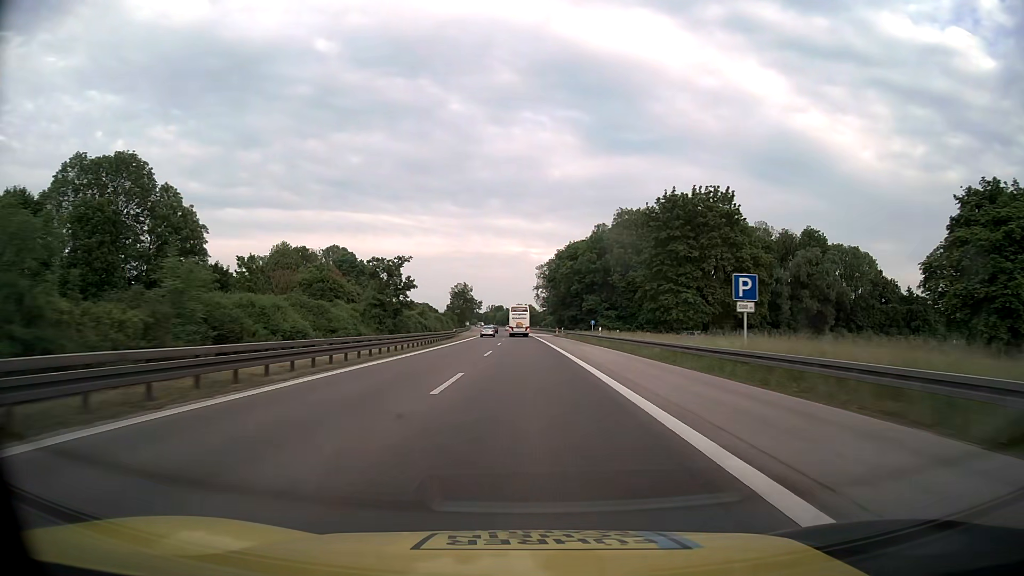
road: motorway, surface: asphalt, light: Day
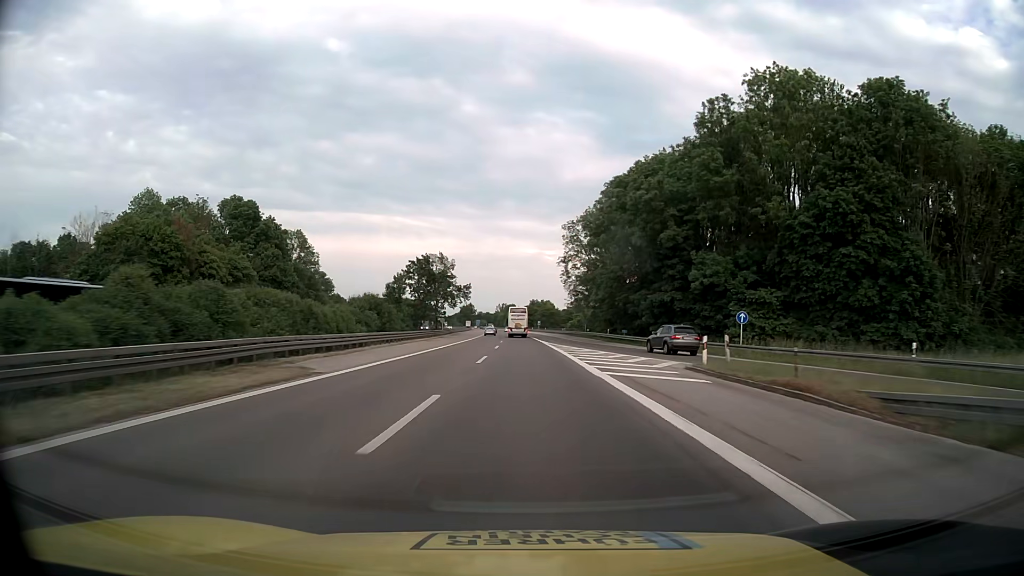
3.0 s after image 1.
(-0.8, +79.0) m; -1°
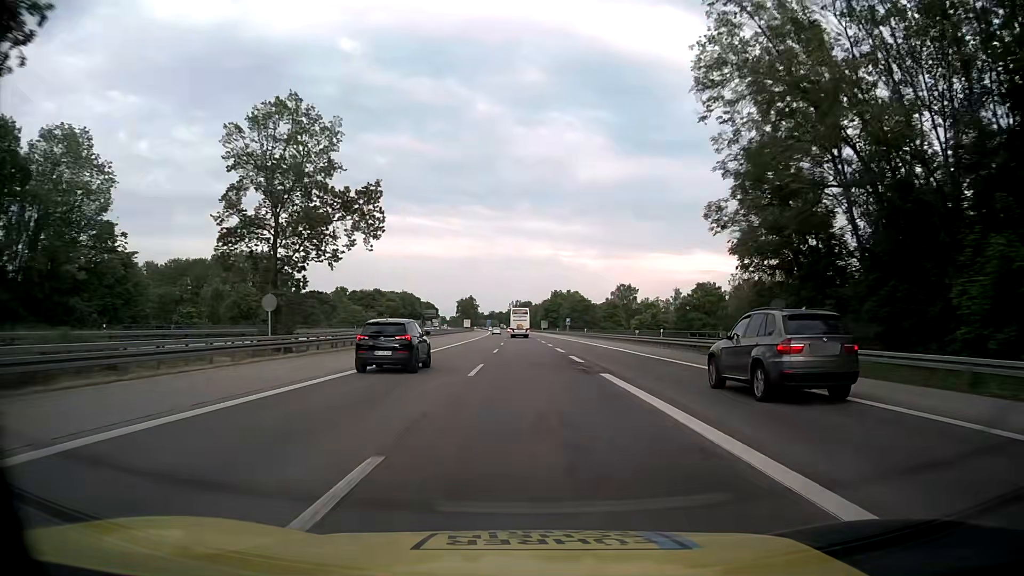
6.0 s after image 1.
(-1.3, +78.9) m; -2°
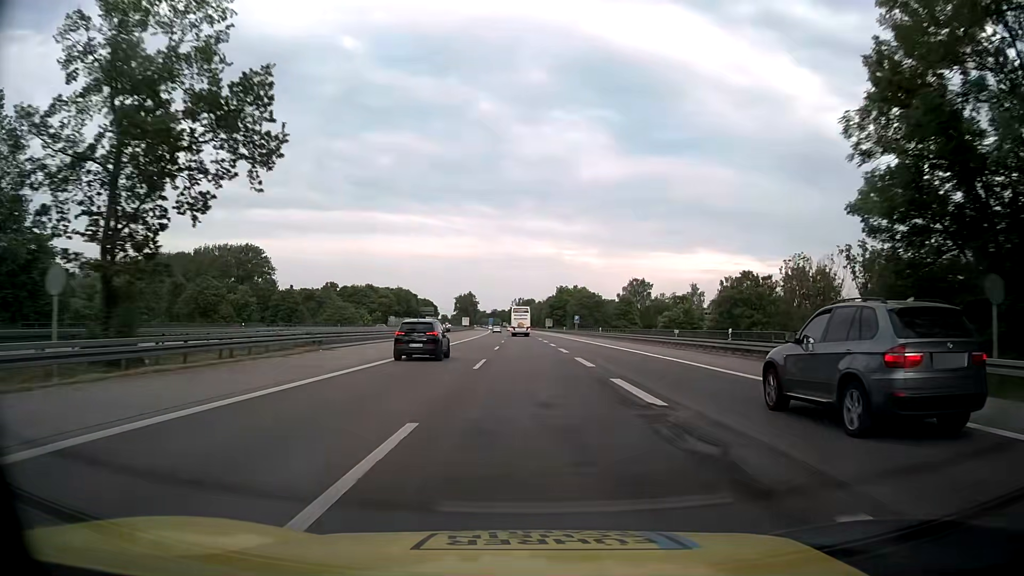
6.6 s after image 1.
(0.0, +15.8) m; 0°
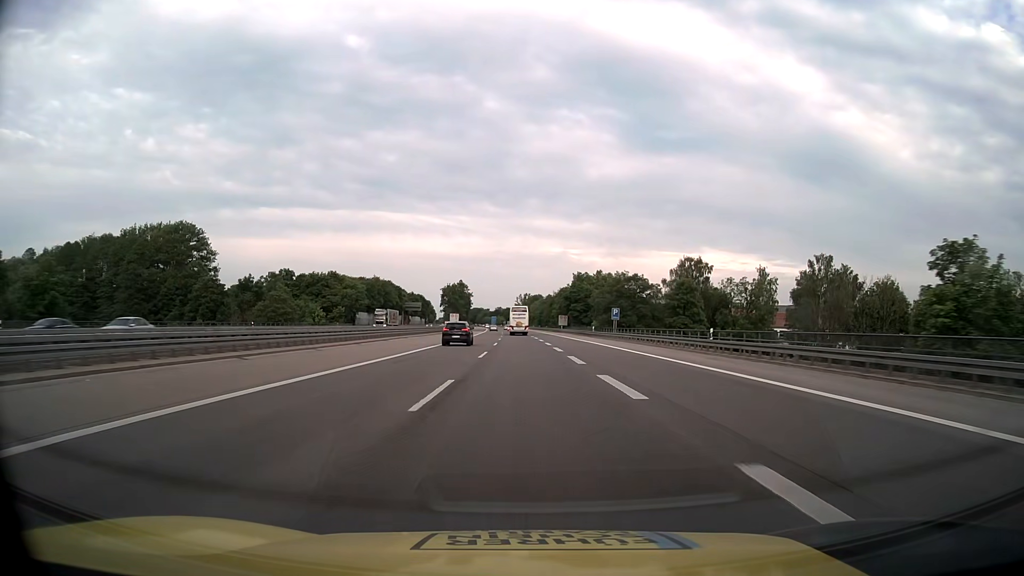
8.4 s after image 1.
(-0.2, +47.4) m; -1°
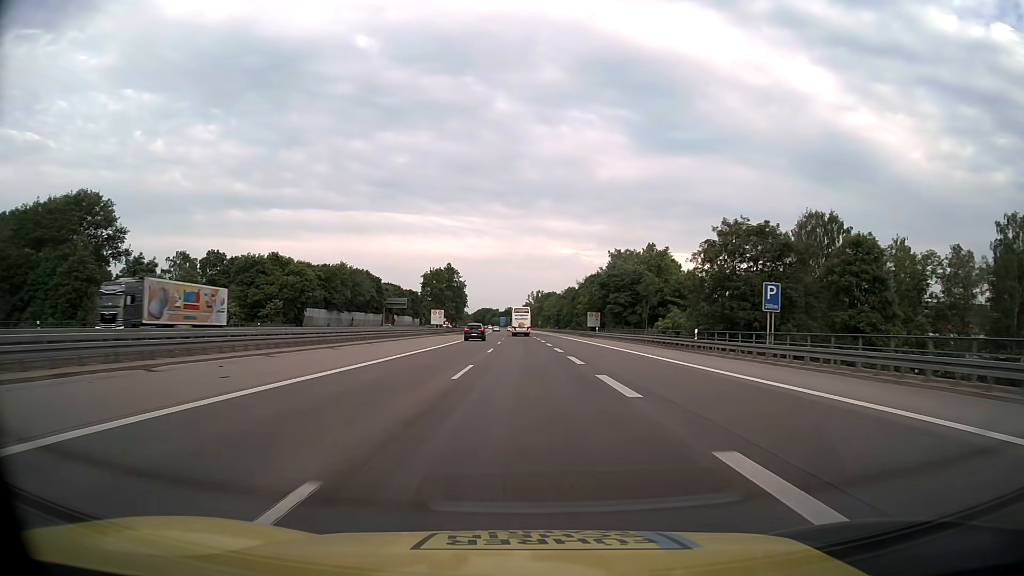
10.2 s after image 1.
(-0.4, +47.4) m; -1°
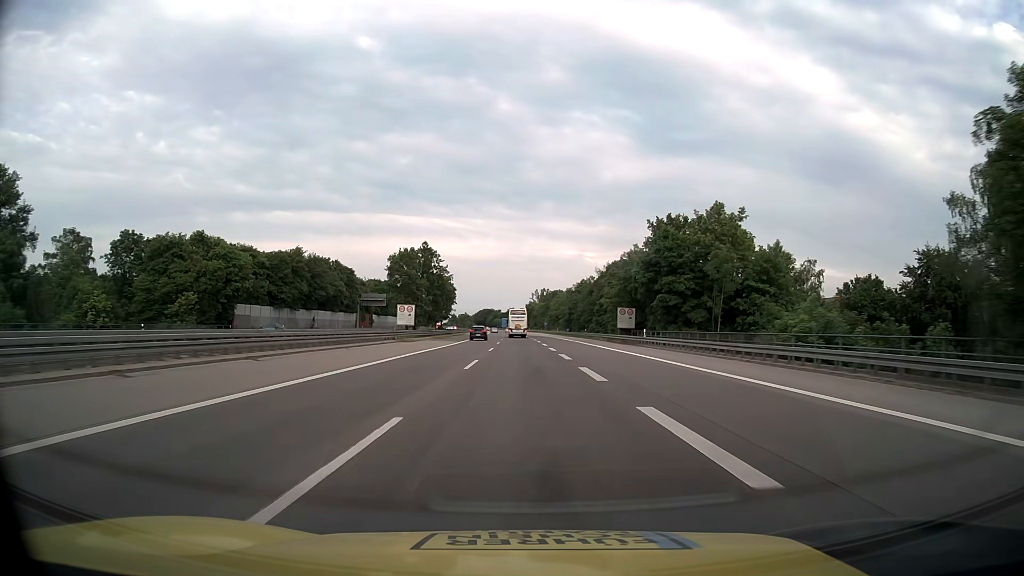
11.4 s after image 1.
(-0.1, +31.6) m; 0°
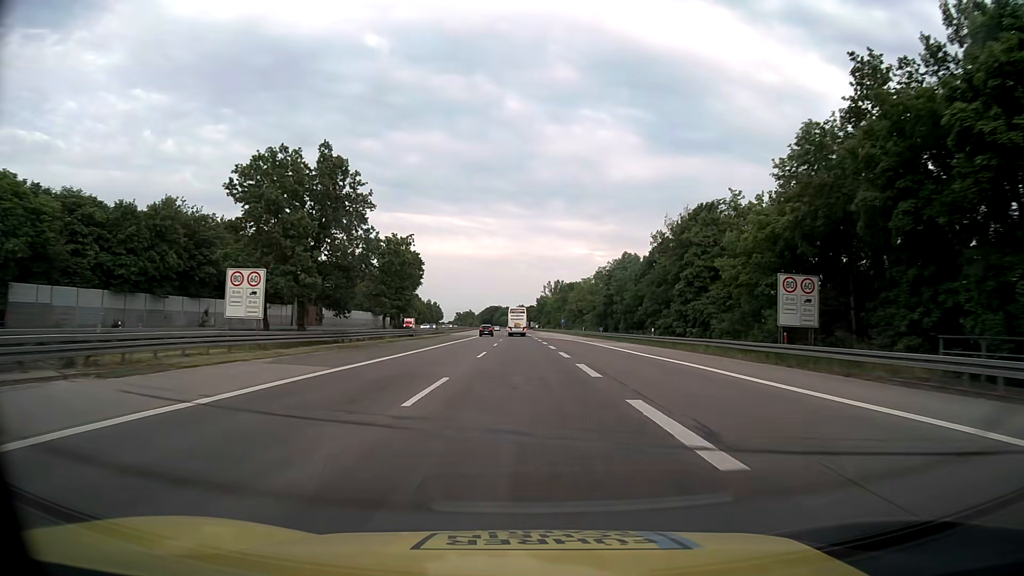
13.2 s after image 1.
(-0.3, +47.4) m; -1°
(0, +10) (0, +20) (0, +30) (0, +40) (0, +50) (0, +60) (-1, +70) (-1, +80) (-1, +90) (-1, +100) m
